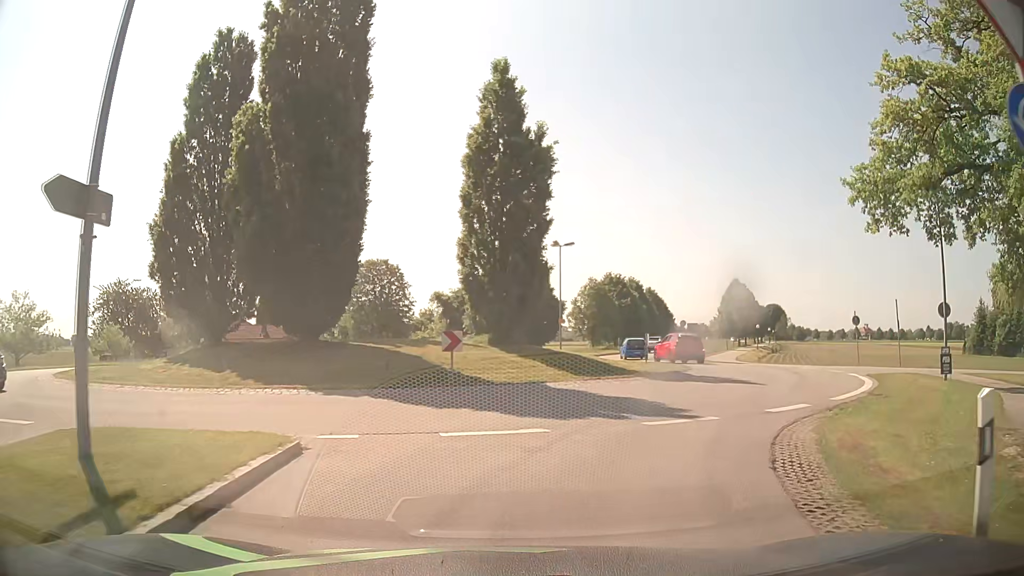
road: tertiary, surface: asphalt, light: Day
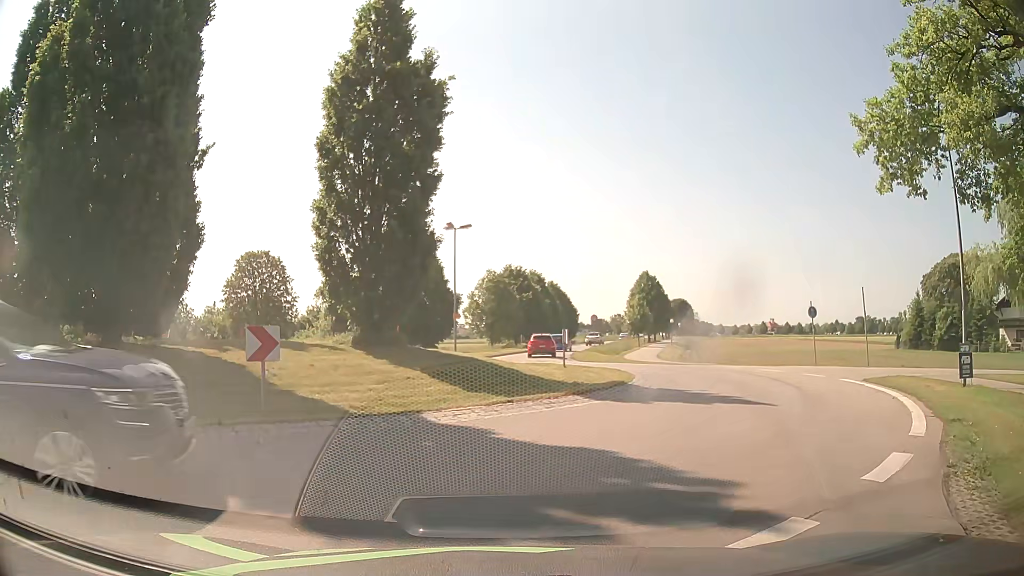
(+0.3, +6.2) m; +10°
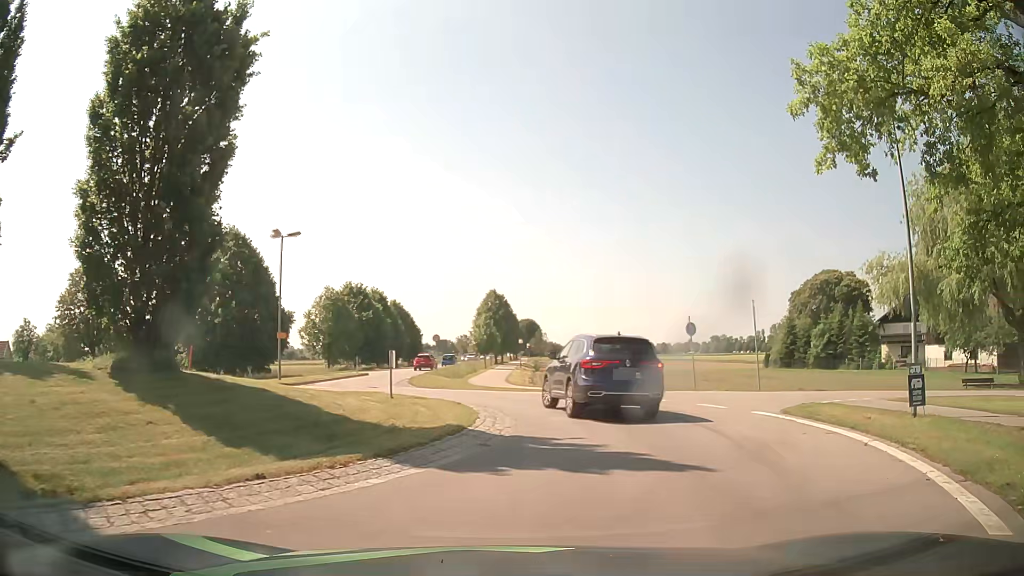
(+0.4, +5.1) m; +10°
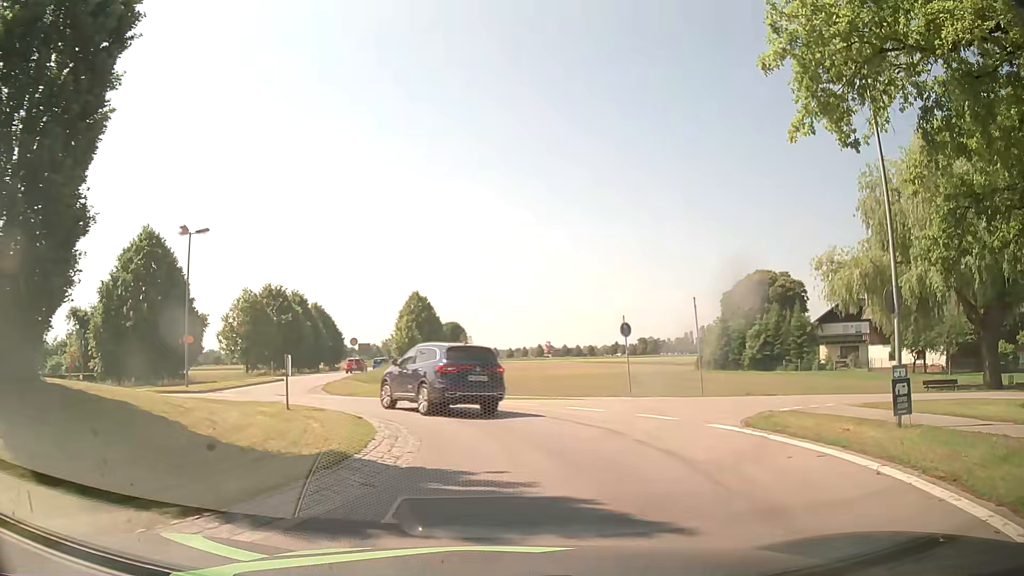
(+0.2, +2.7) m; +7°
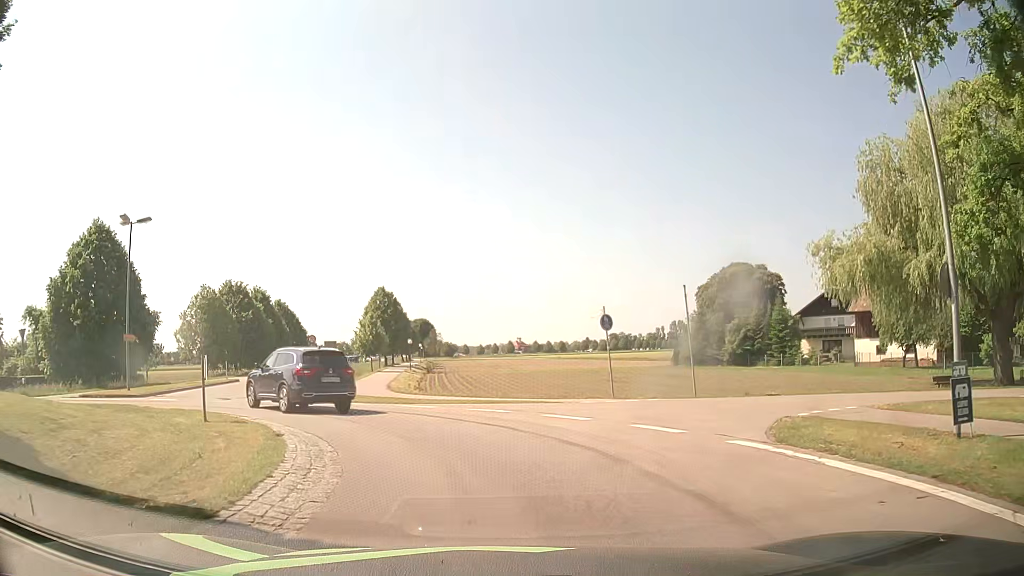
(+0.1, +3.3) m; +3°
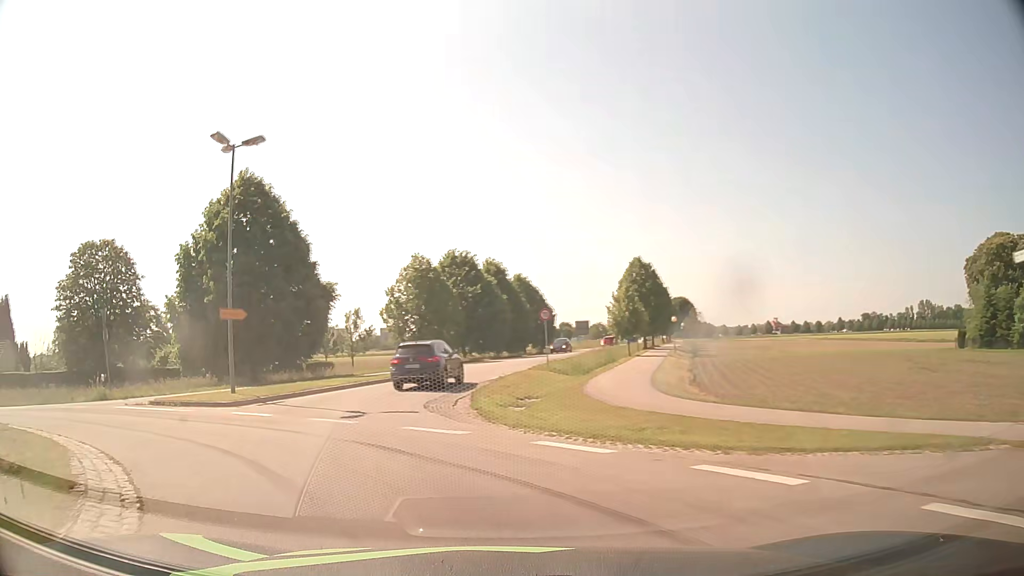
(-1.8, +12.8) m; -21°
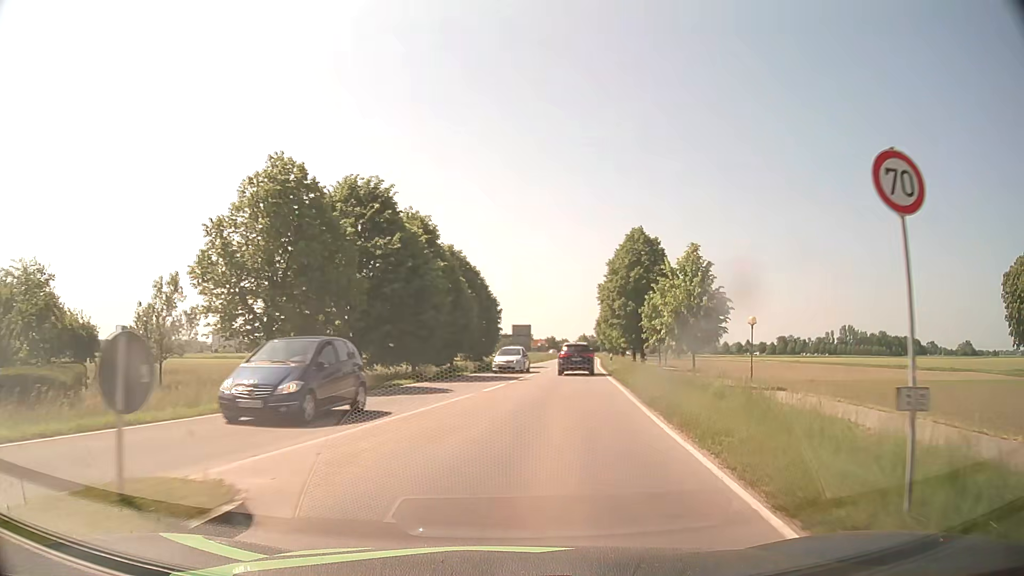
(-2.9, +30.4) m; +7°
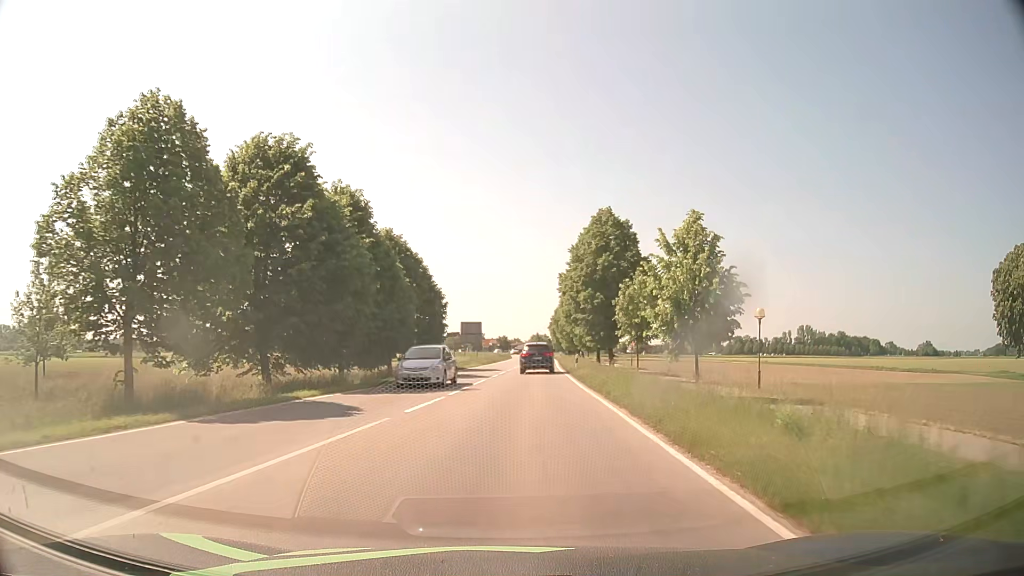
(+0.3, +7.5) m; +4°
(0, +10) (+1, +20) (+1, +30) (+2, +40) (+3, +50) (+3, +60) (+4, +70) (+5, +80) (+6, +90) (+6, +100) m
